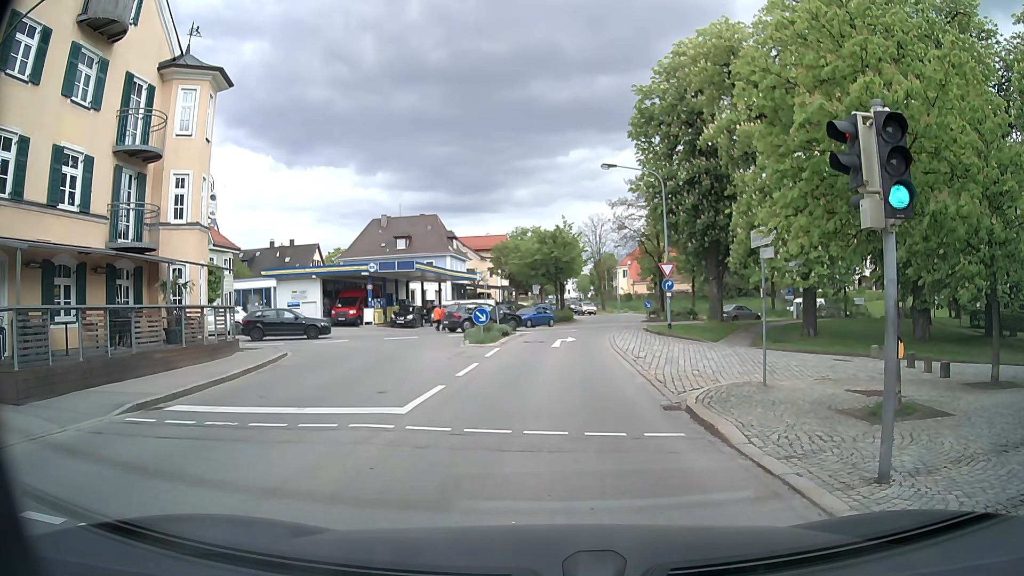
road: secondary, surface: asphalt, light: Day
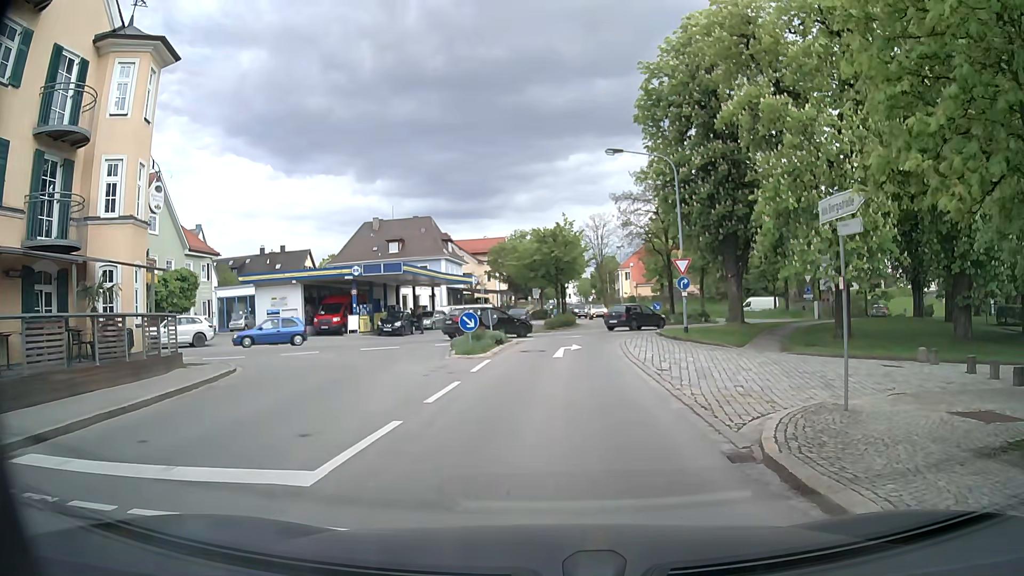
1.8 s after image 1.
(-0.1, +4.2) m; 0°
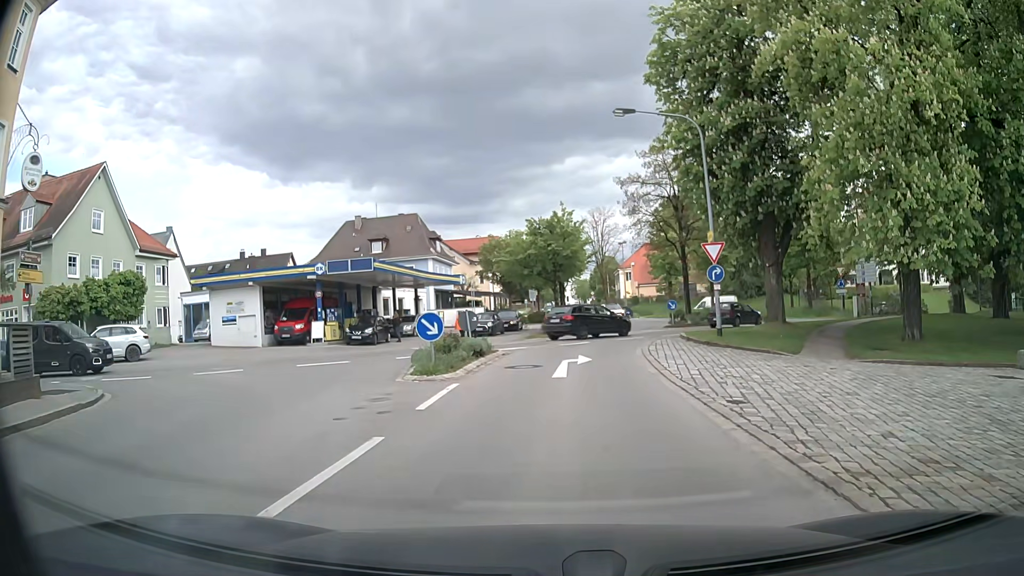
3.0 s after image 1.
(-0.1, +6.5) m; 0°
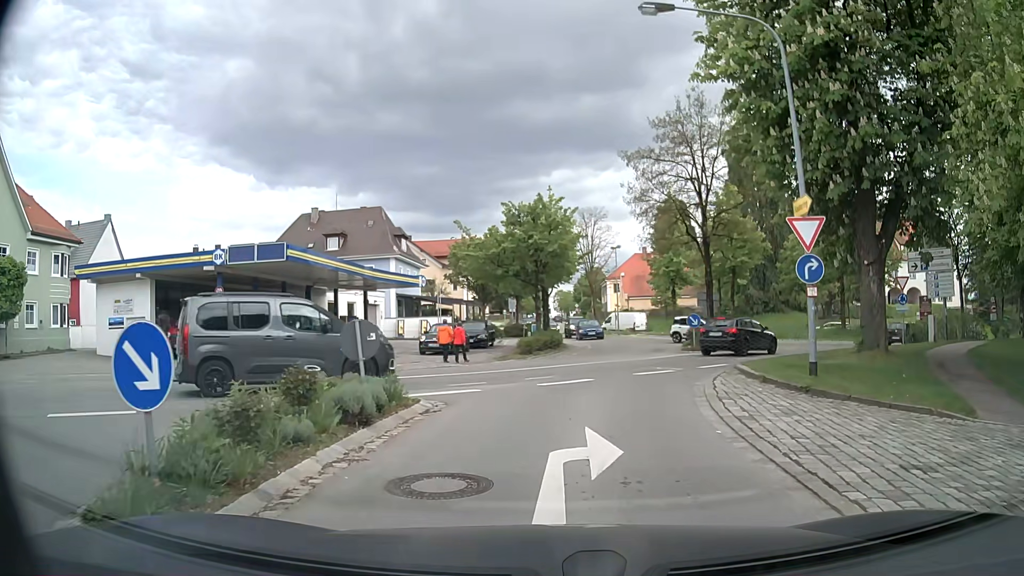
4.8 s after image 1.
(+0.1, +9.9) m; +1°
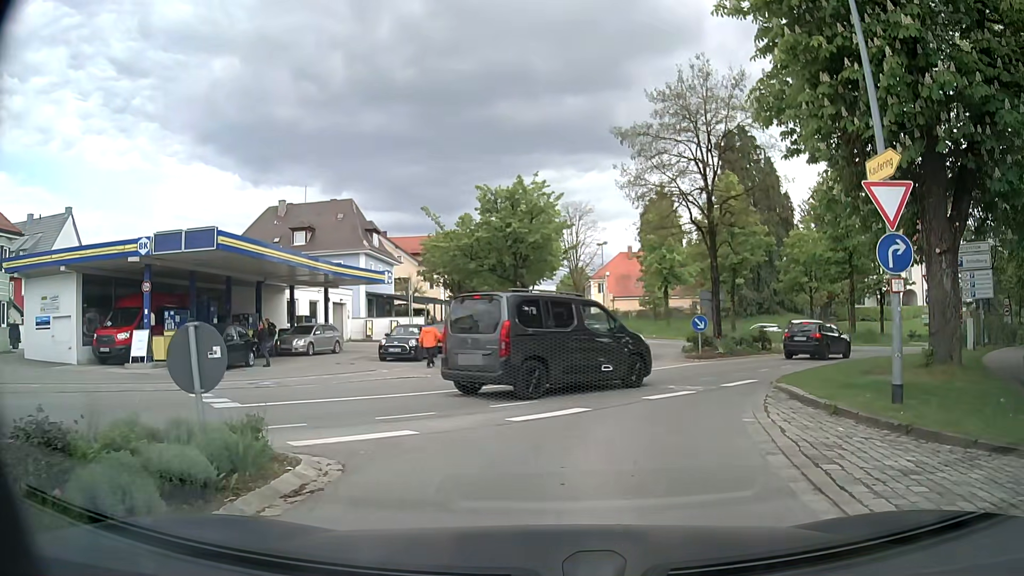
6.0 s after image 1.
(+0.1, +4.2) m; +2°
